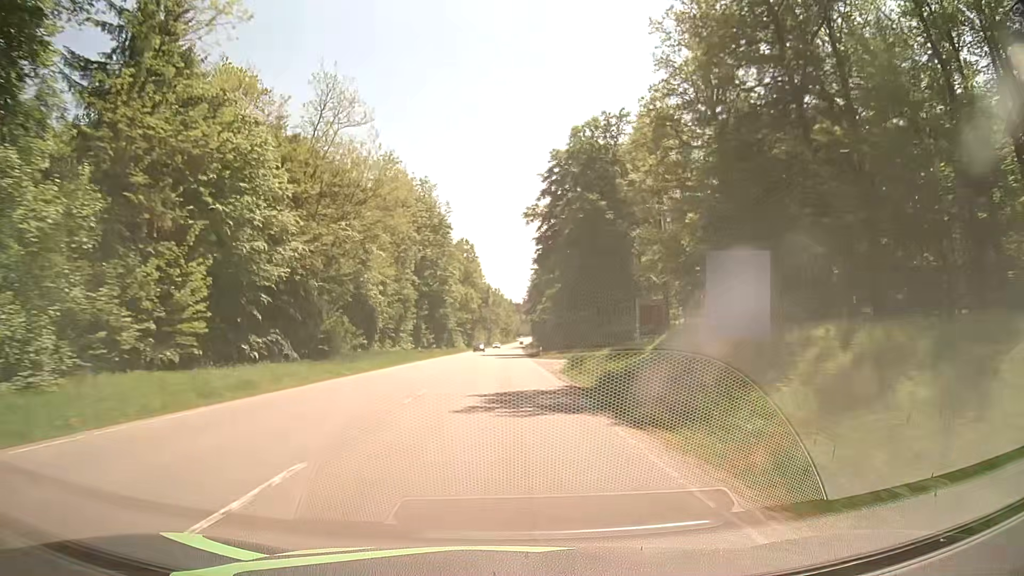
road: secondary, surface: asphalt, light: Day
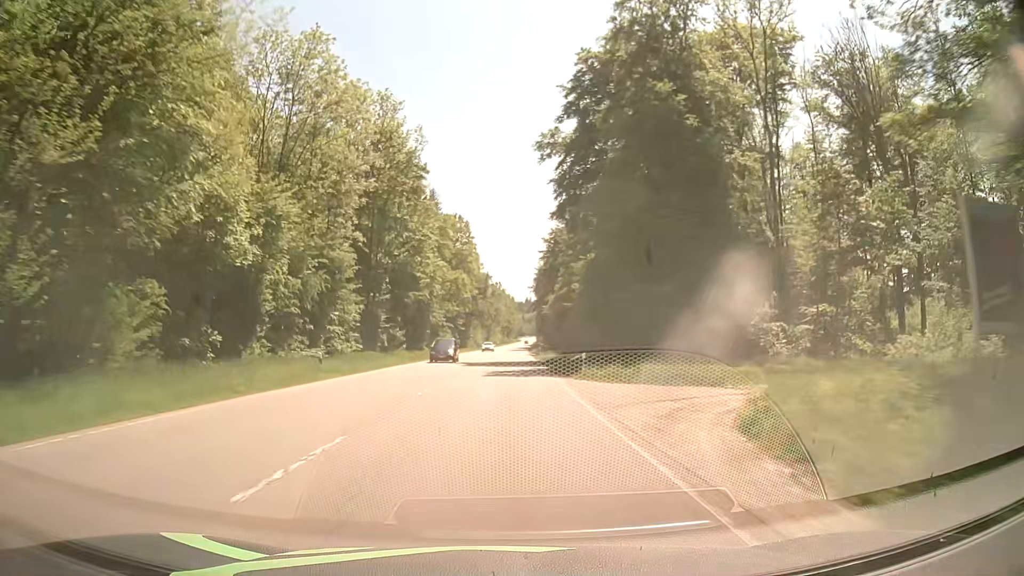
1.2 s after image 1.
(+0.1, +31.7) m; 0°
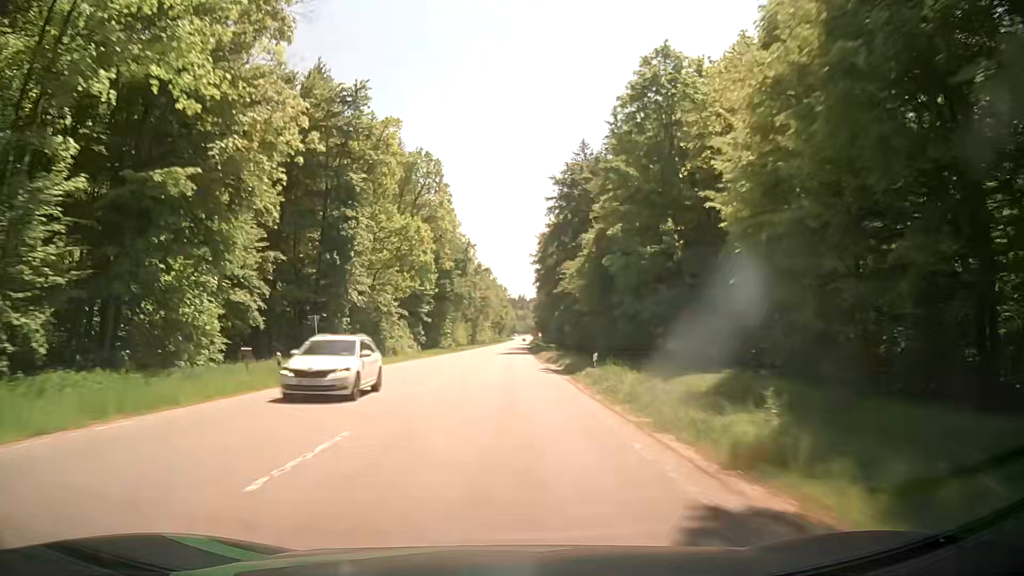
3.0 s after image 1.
(+0.2, +47.5) m; 0°
